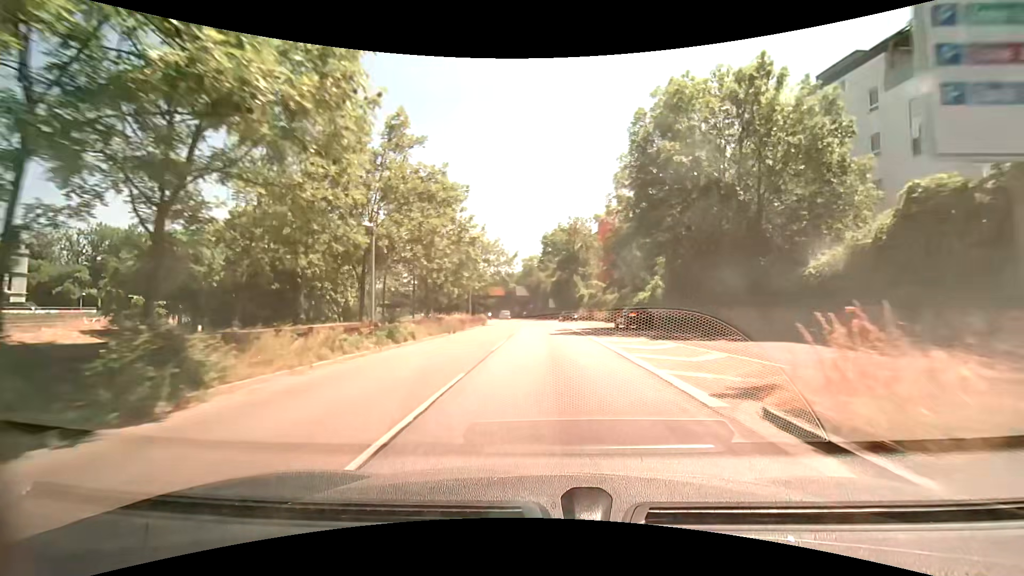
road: trunk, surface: asphalt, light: Day
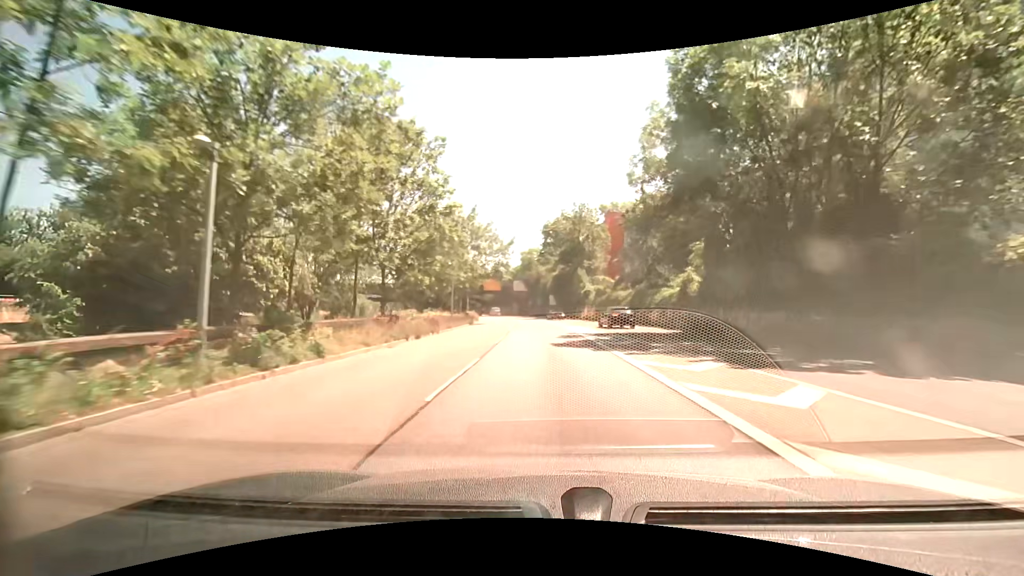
(0.0, +9.1) m; 0°
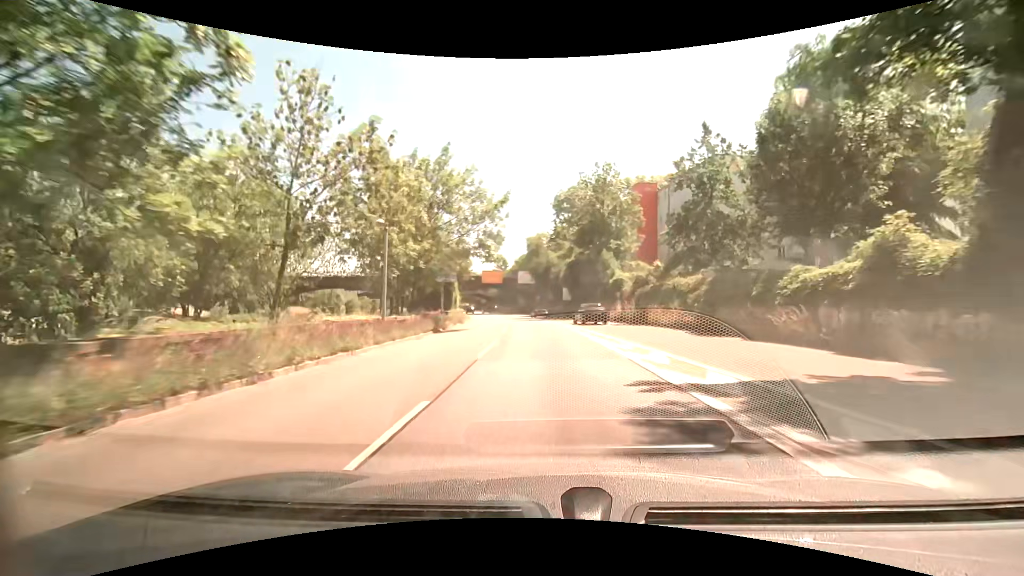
(-0.1, +18.2) m; -1°
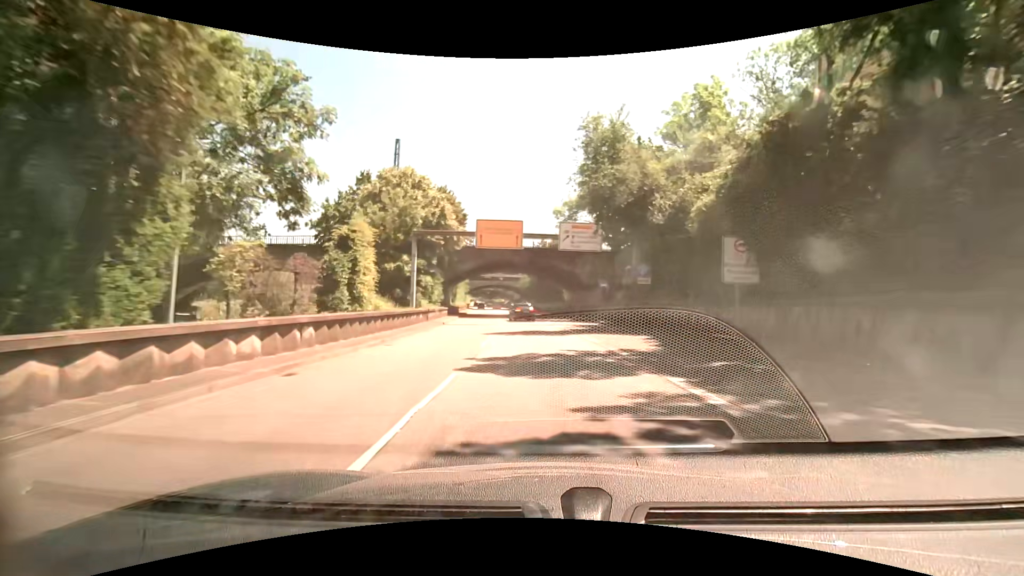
(-2.1, +45.5) m; -5°
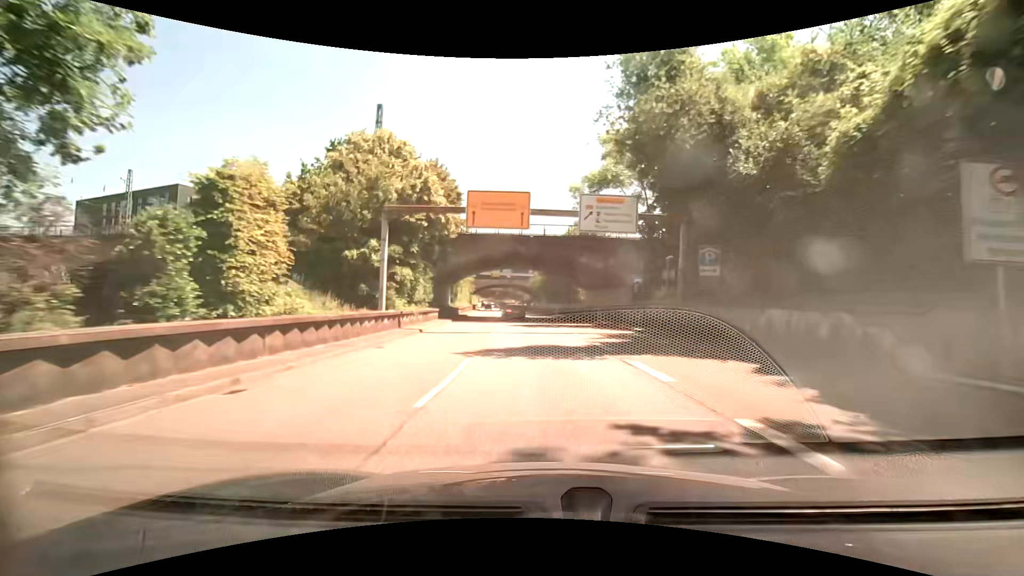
(-0.1, +9.1) m; -2°
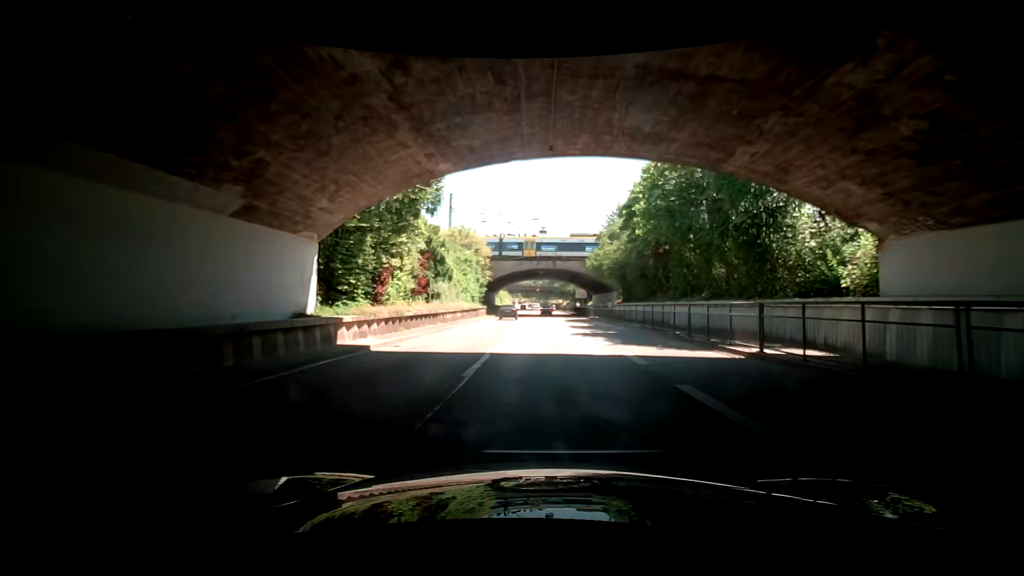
(-2.2, +45.2) m; -5°
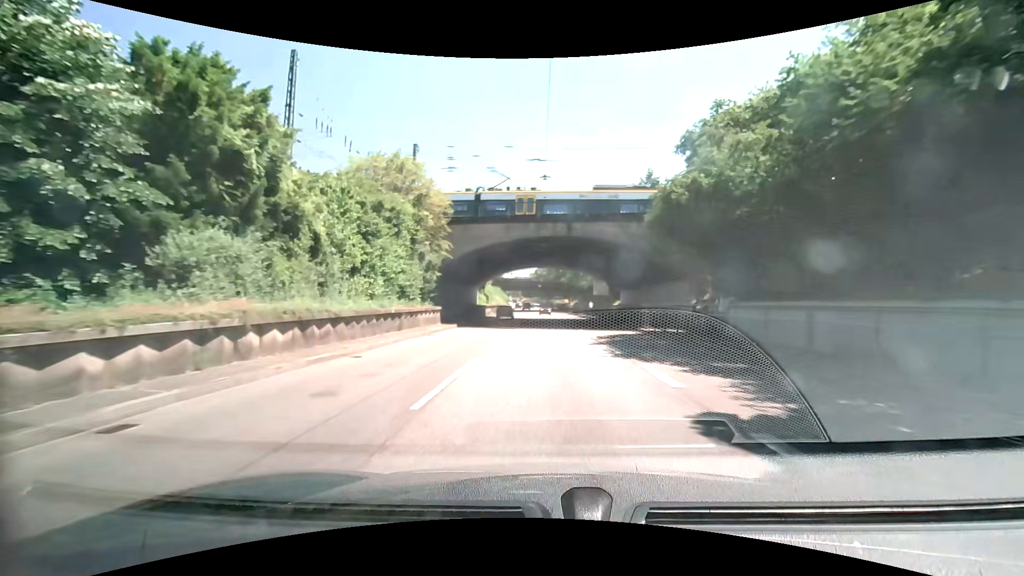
(+0.9, +27.0) m; 0°
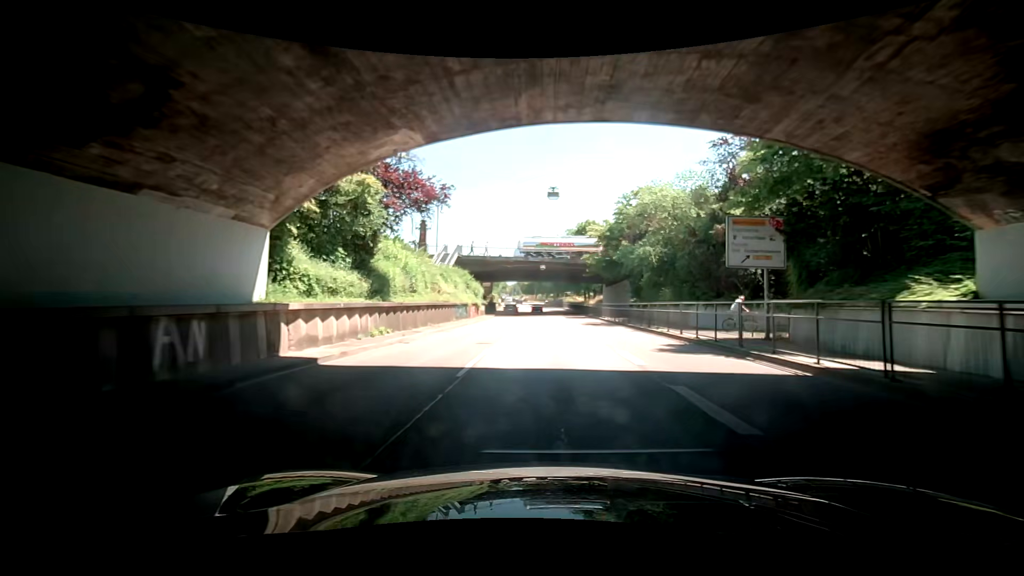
(-0.6, +45.0) m; -3°
(0, +10) (0, +20) (+1, +30) (+1, +40) (+1, +50) (+1, +60) (+1, +70) (+1, +80) (+1, +90) (+1, +100) m
